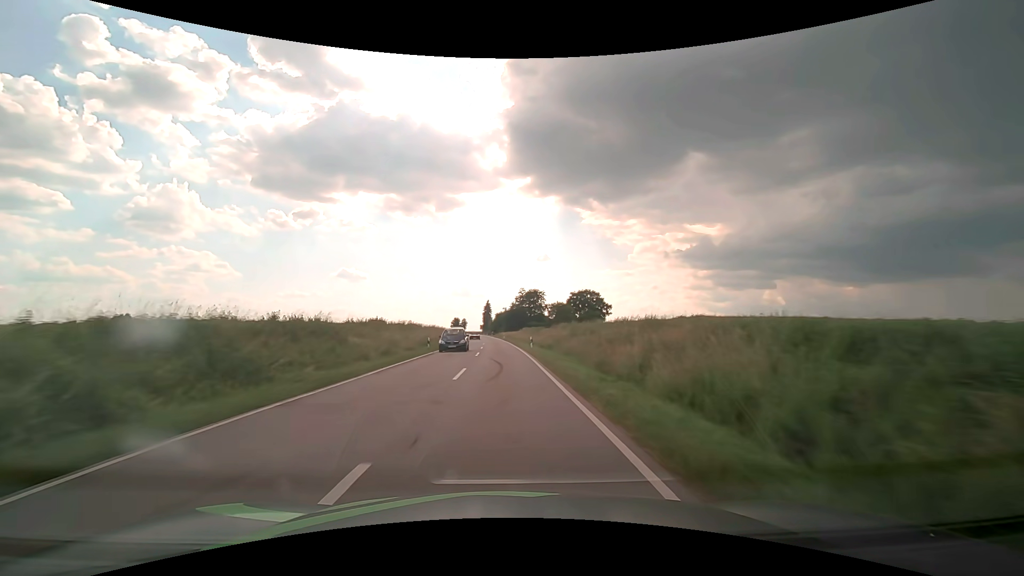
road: secondary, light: Day
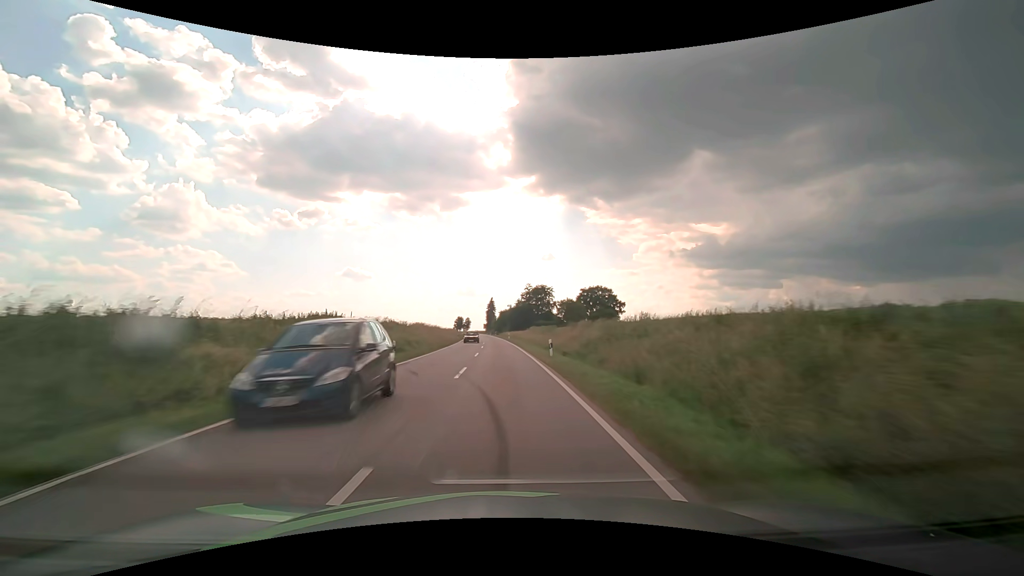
(-0.1, +12.9) m; -1°
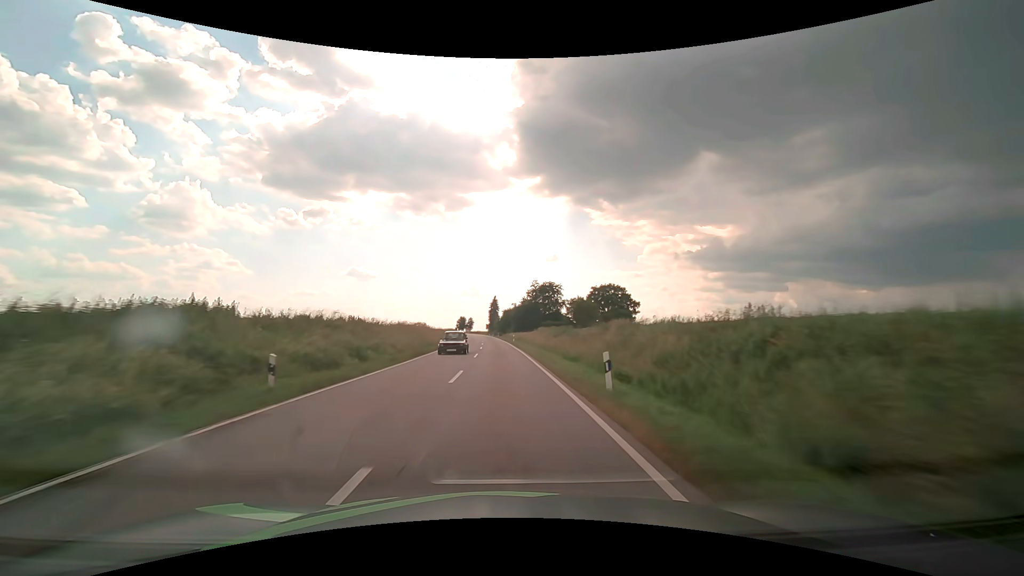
(-0.1, +12.9) m; -1°
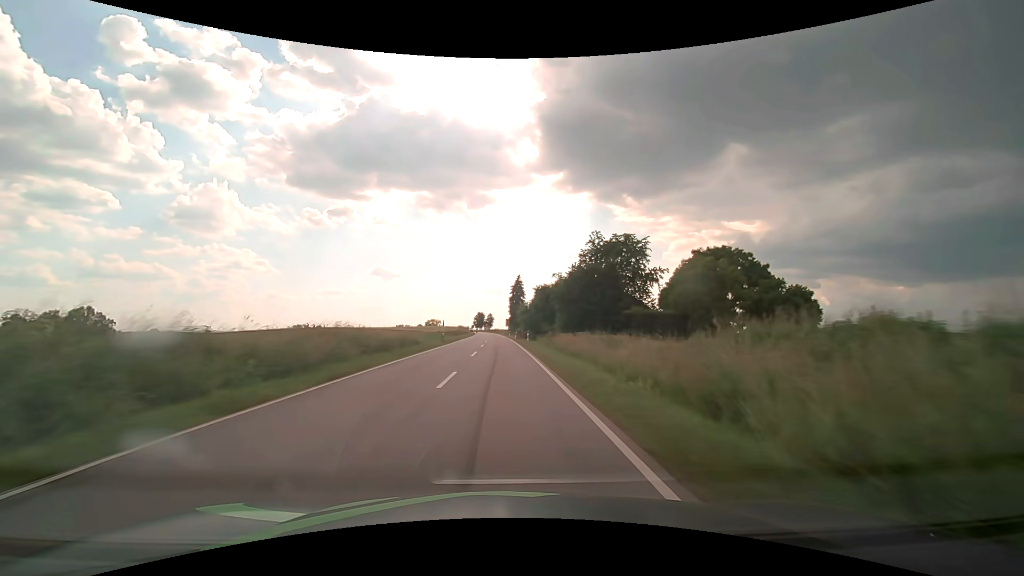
(-1.4, +65.2) m; -3°
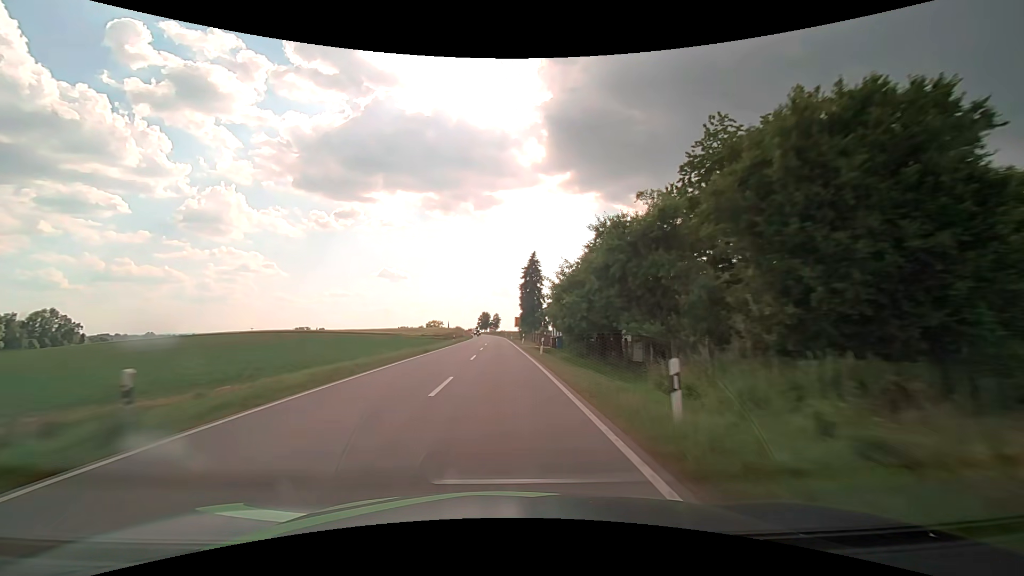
(-0.3, +39.1) m; -1°
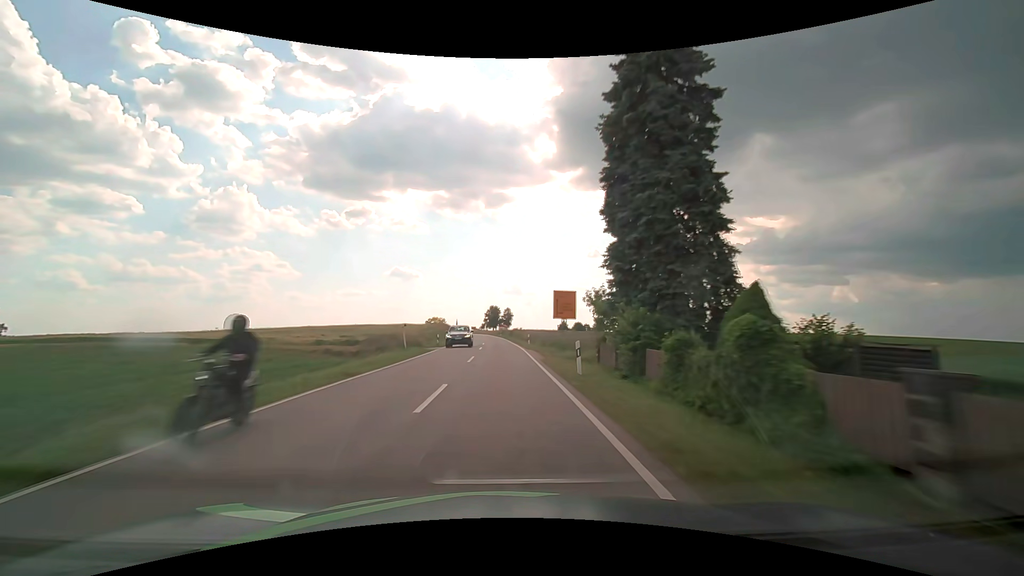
(-0.8, +64.9) m; -1°
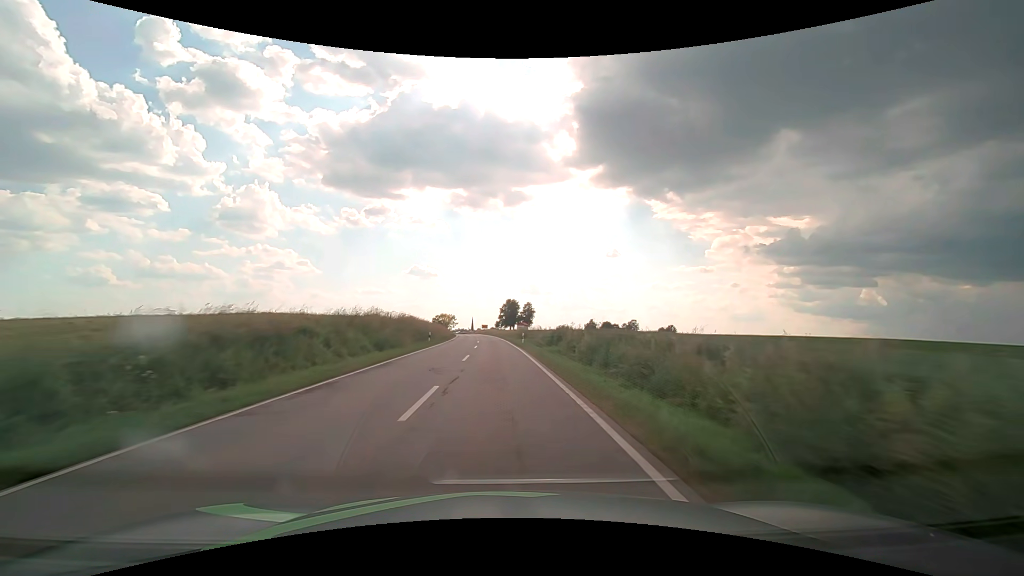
(-0.9, +51.0) m; -2°
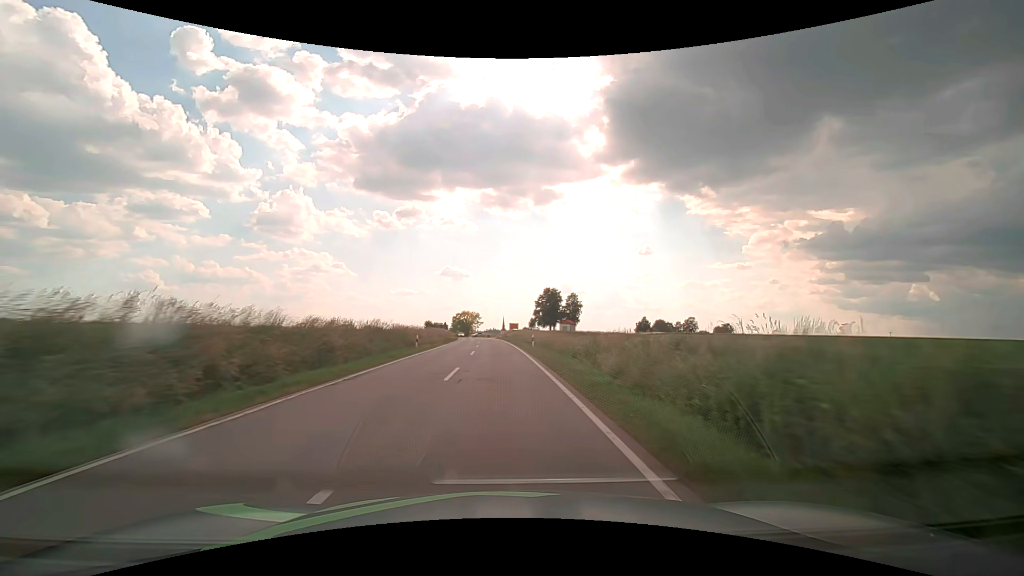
(-1.7, +57.2) m; -4°
(0, +10) (0, +20) (-1, +30) (-1, +40) (-1, +50) (-2, +60) (-2, +70) (-3, +80) (-4, +90) (-5, +100) m
